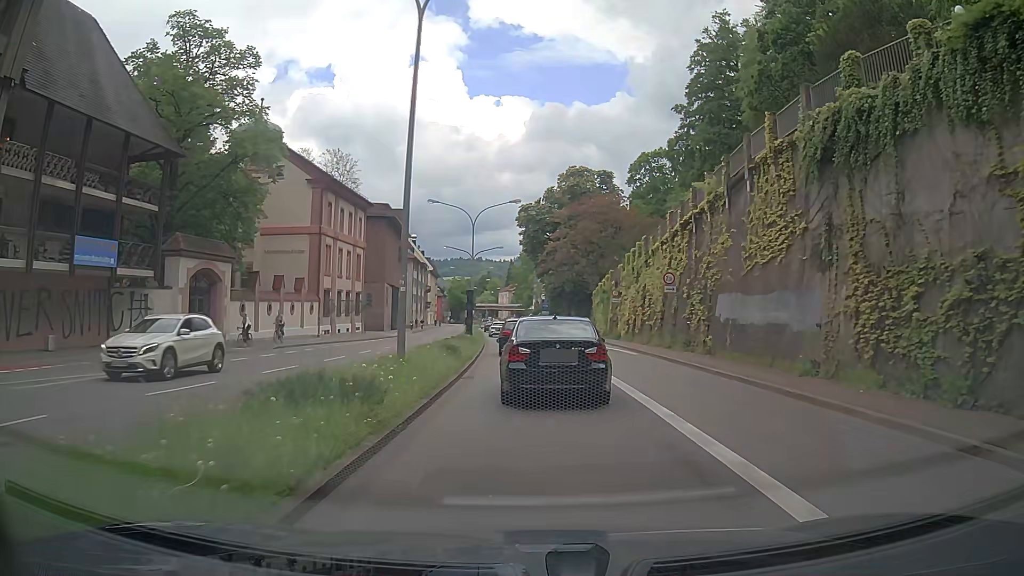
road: primary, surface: asphalt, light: Day
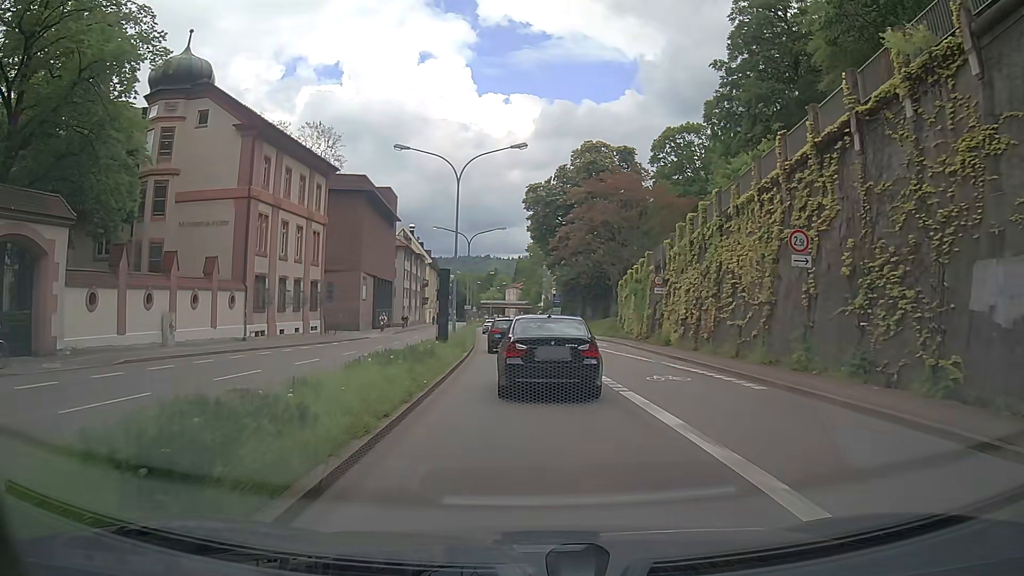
(-0.8, +14.7) m; -4°
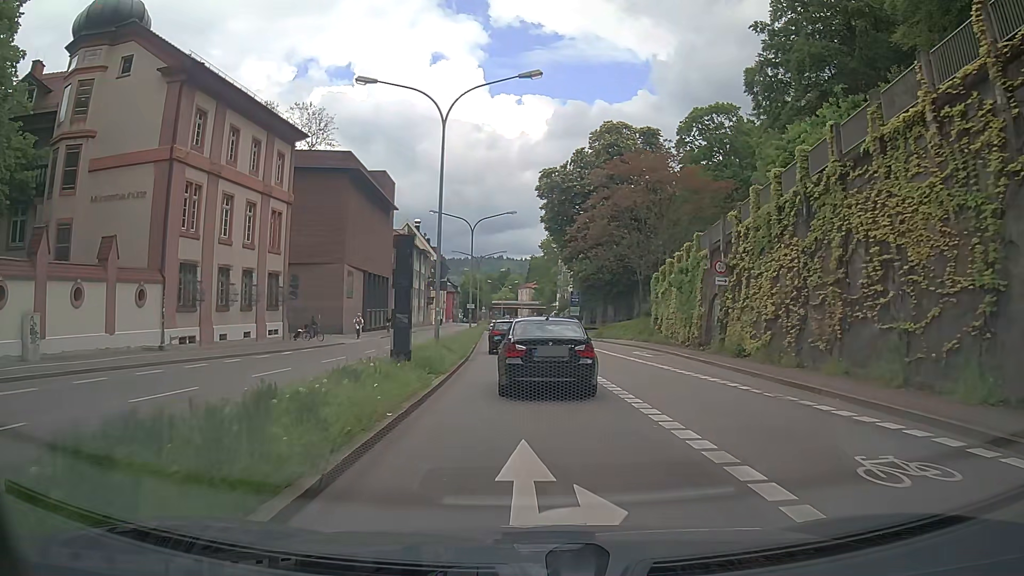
(-0.1, +10.1) m; -1°
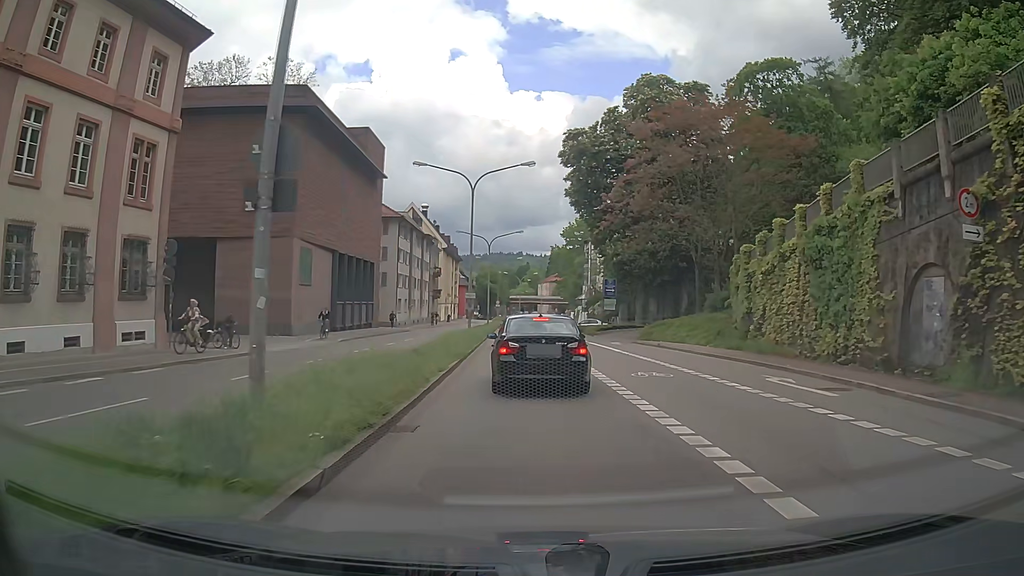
(-0.2, +16.1) m; -2°
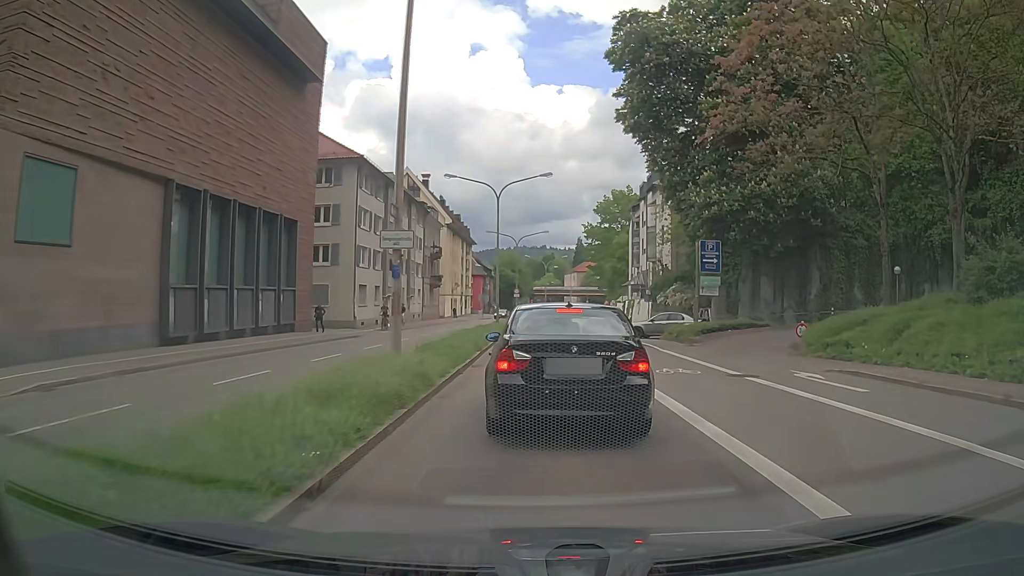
(-0.5, +25.8) m; -2°
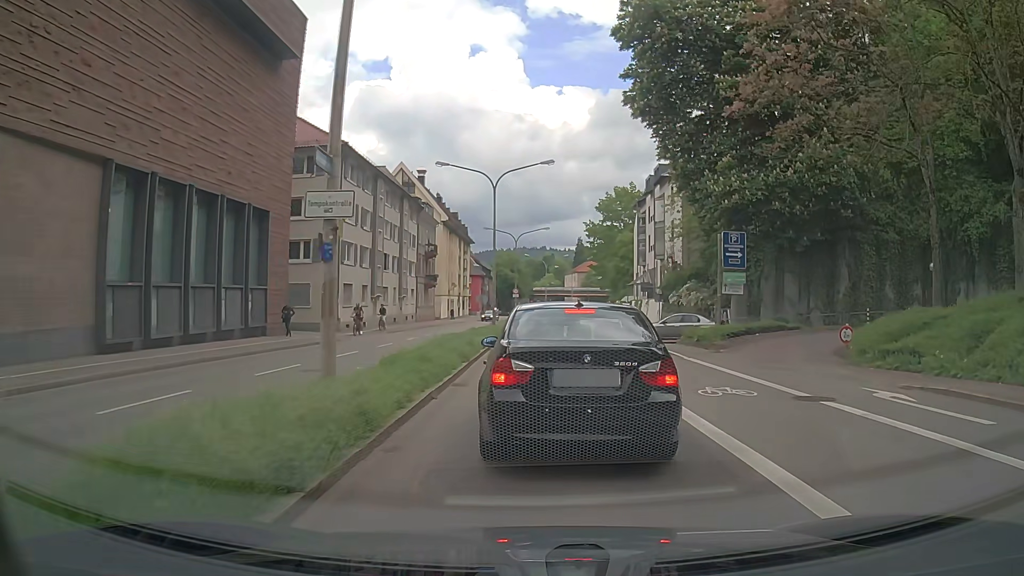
(0.0, +3.8) m; 0°
